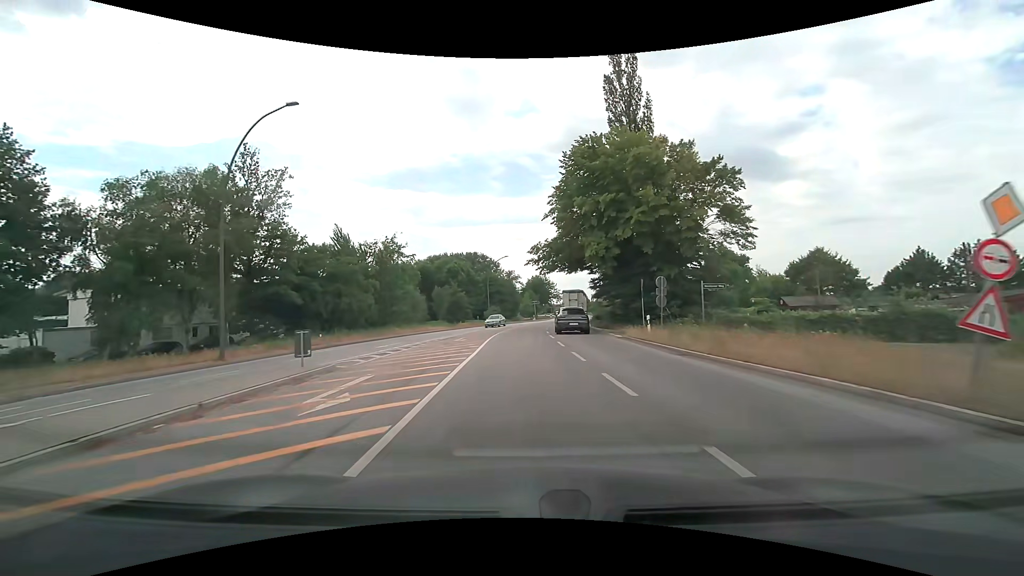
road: secondary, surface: asphalt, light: Day
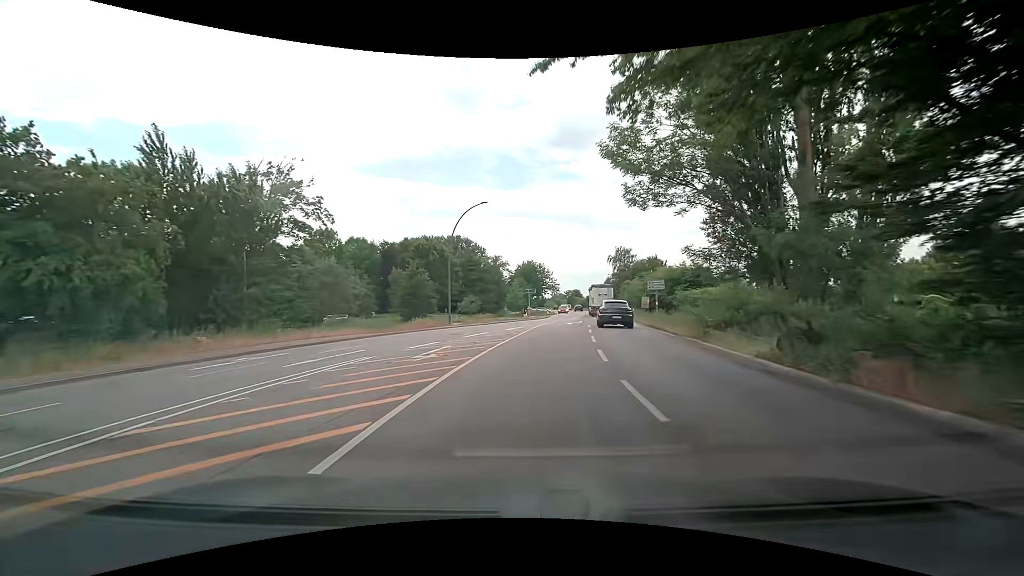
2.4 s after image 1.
(-0.5, +32.2) m; 0°
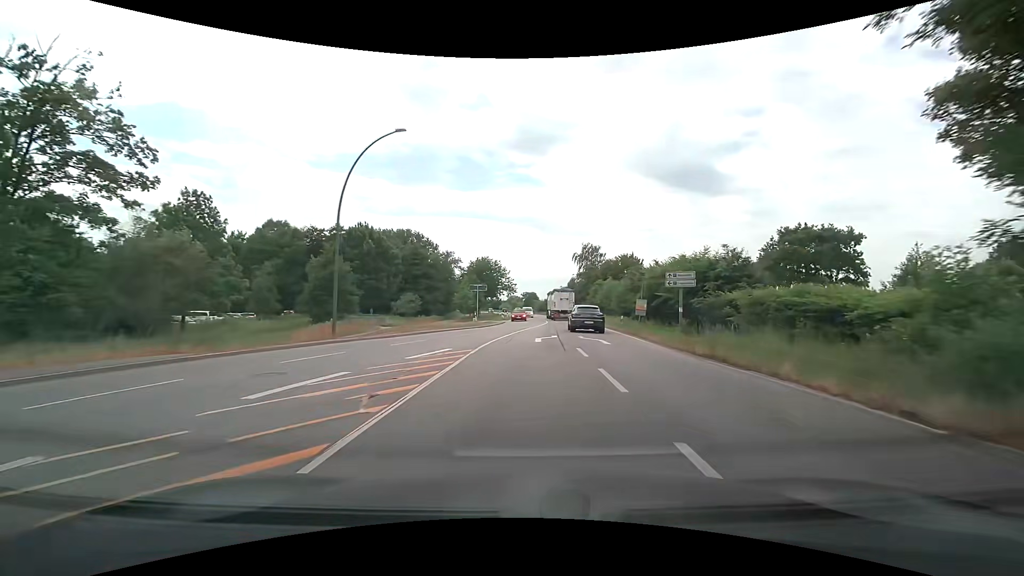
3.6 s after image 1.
(+0.8, +16.0) m; +6°
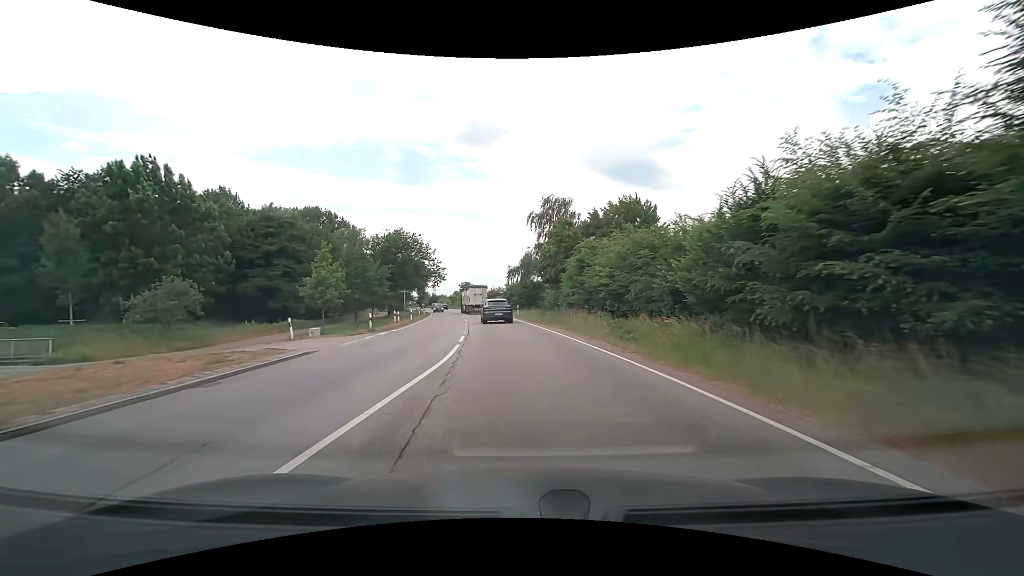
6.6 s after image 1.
(+2.4, +39.4) m; +5°
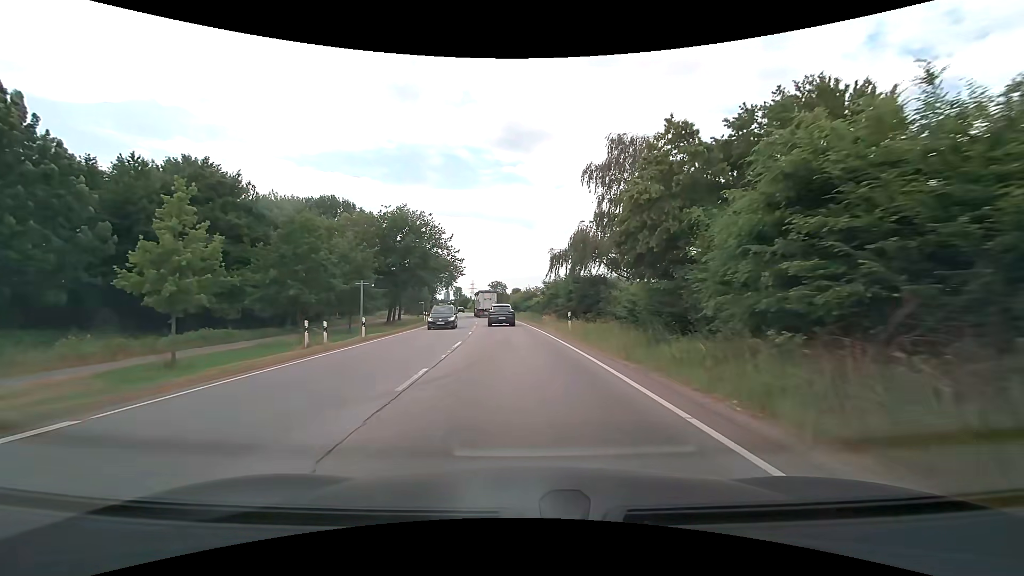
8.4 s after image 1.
(-0.8, +23.3) m; -5°
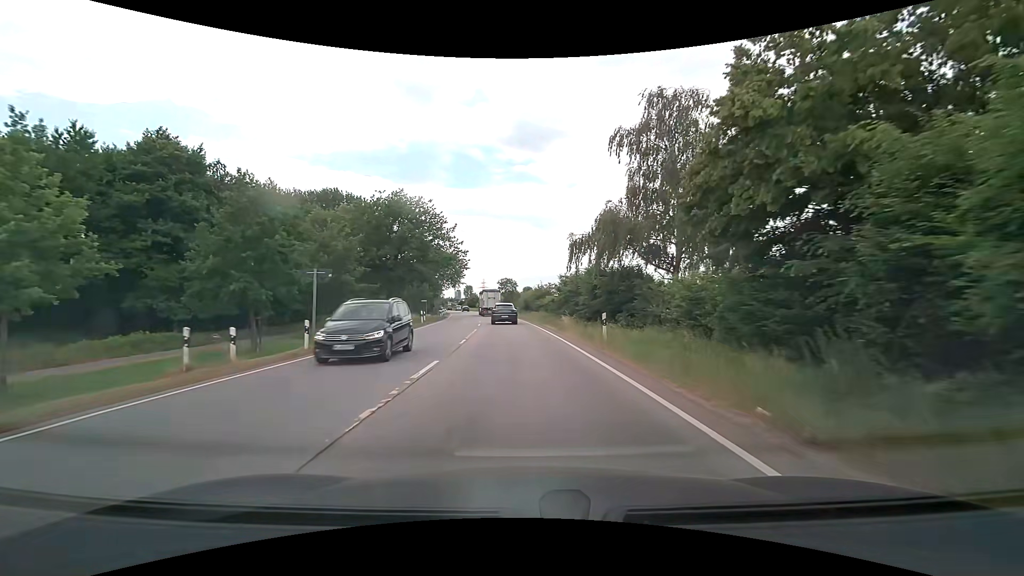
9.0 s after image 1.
(-0.1, +7.7) m; -1°
